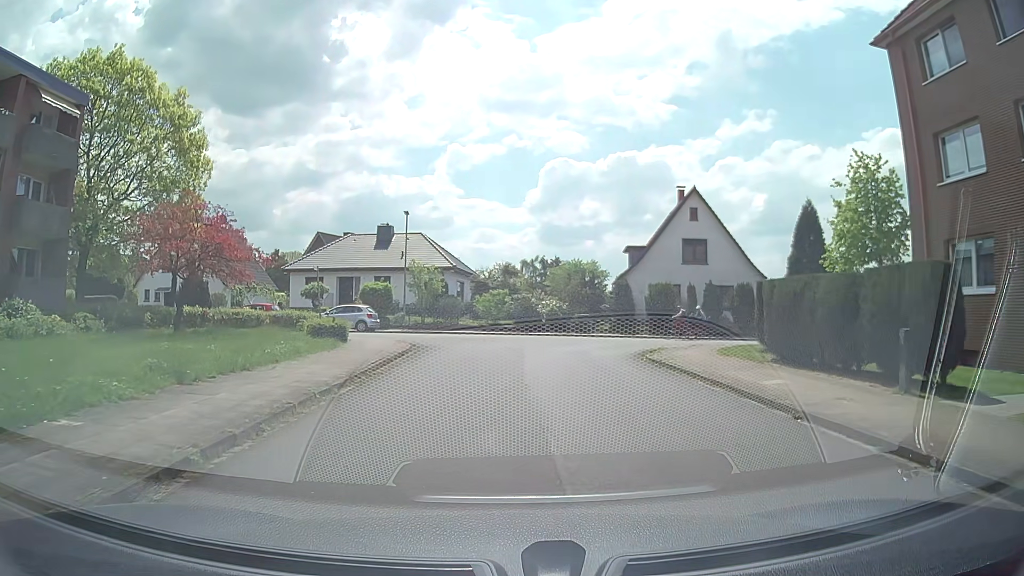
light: Day
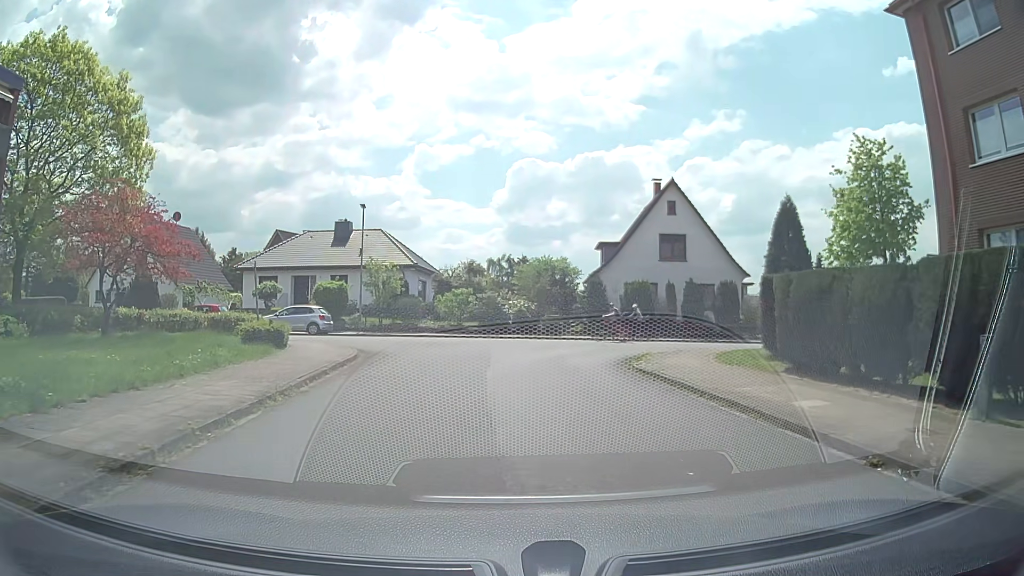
(+0.1, +2.8) m; +2°
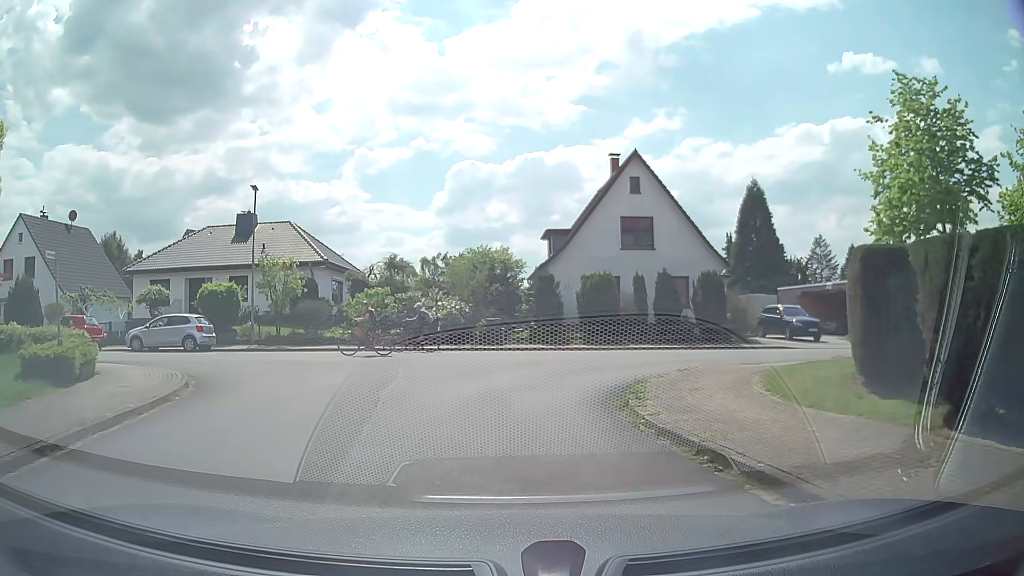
(+0.5, +7.3) m; +6°
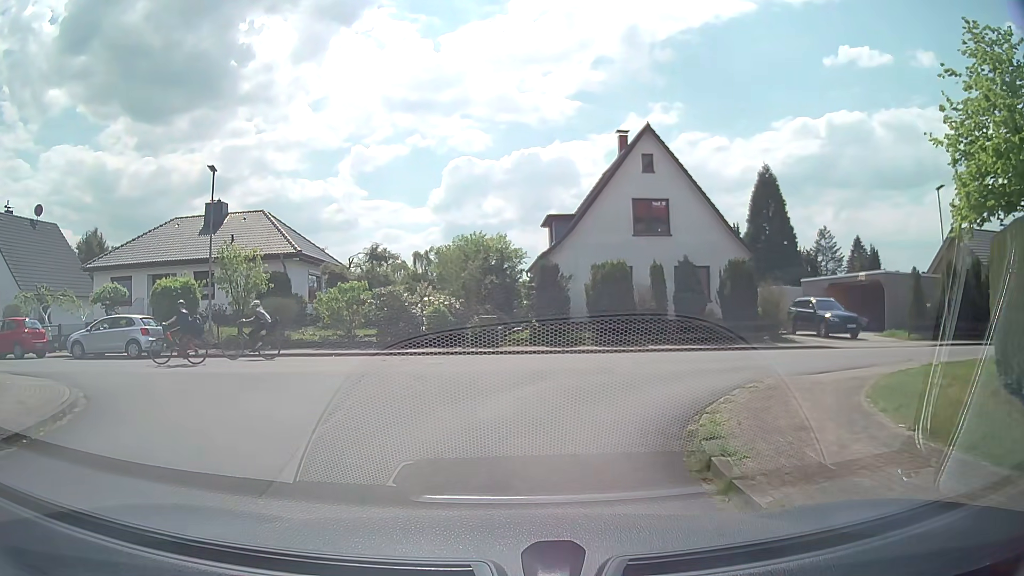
(0.0, +4.0) m; +1°
